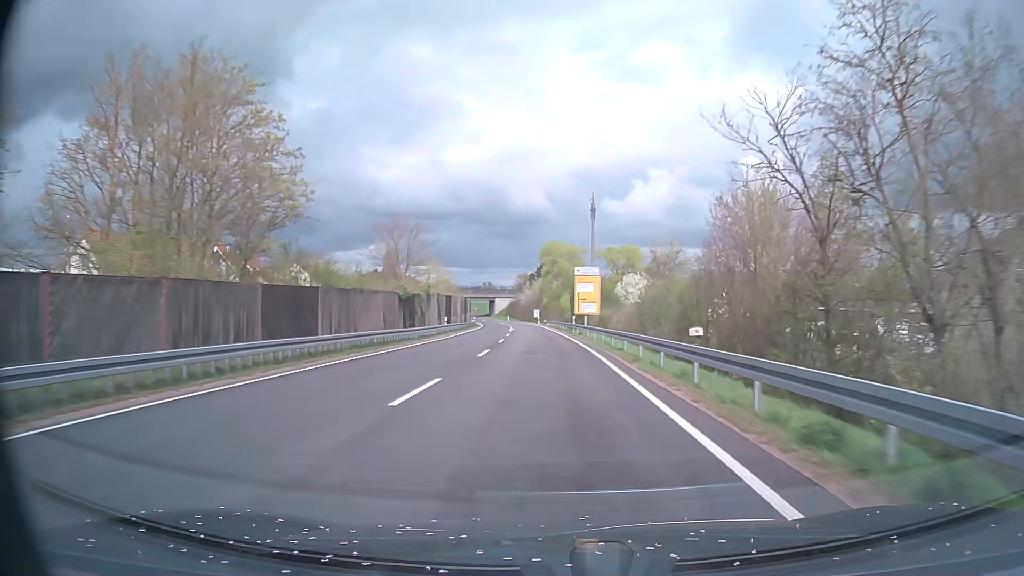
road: secondary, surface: asphalt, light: Day
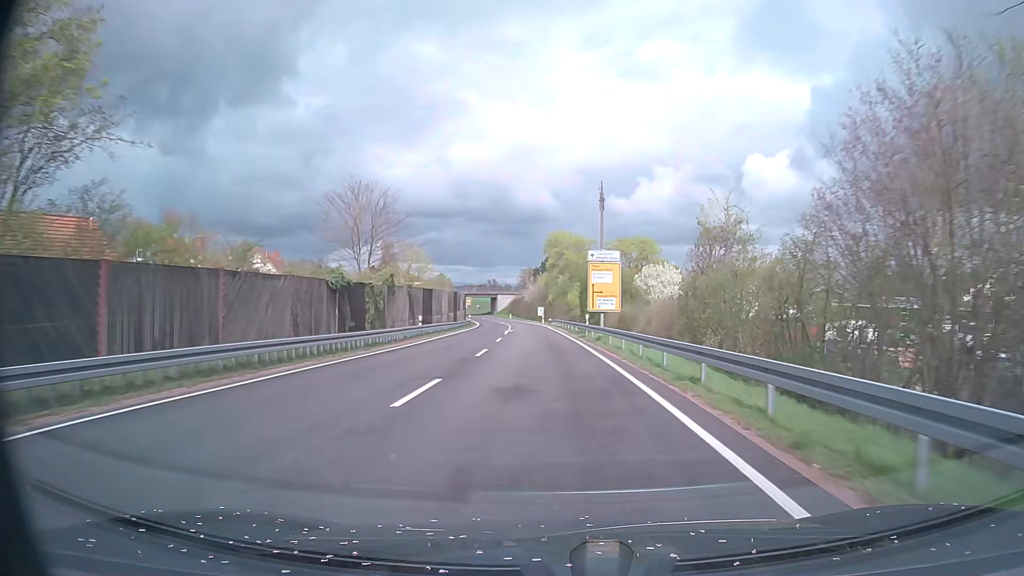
(0.0, +12.5) m; 0°
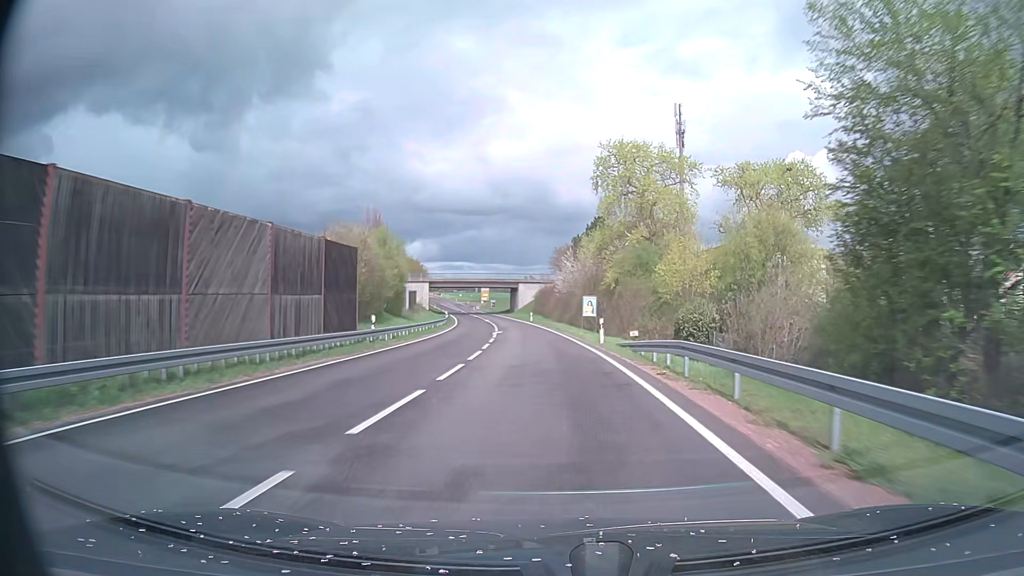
(-1.6, +62.3) m; -3°
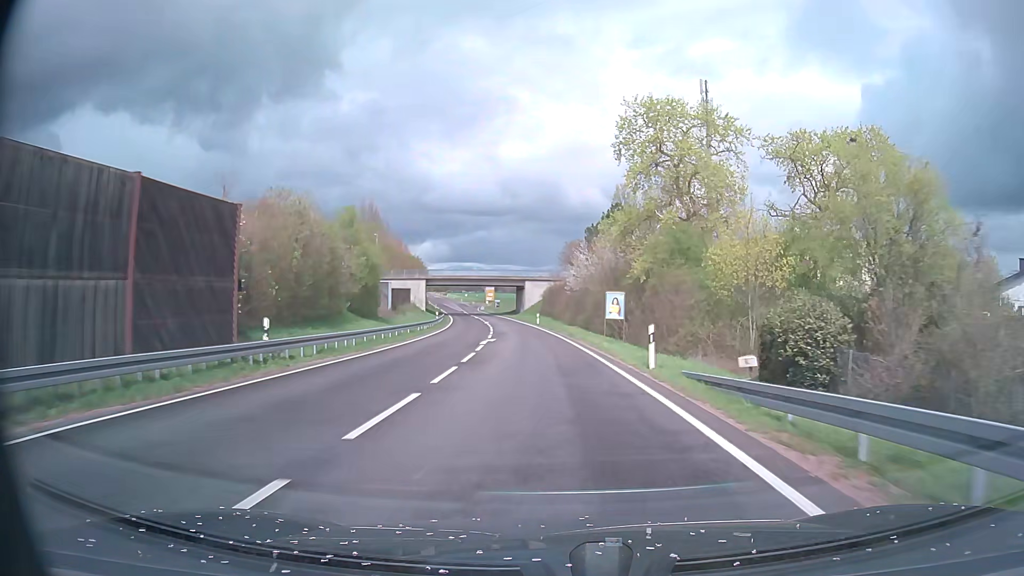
(-0.1, +12.3) m; -1°
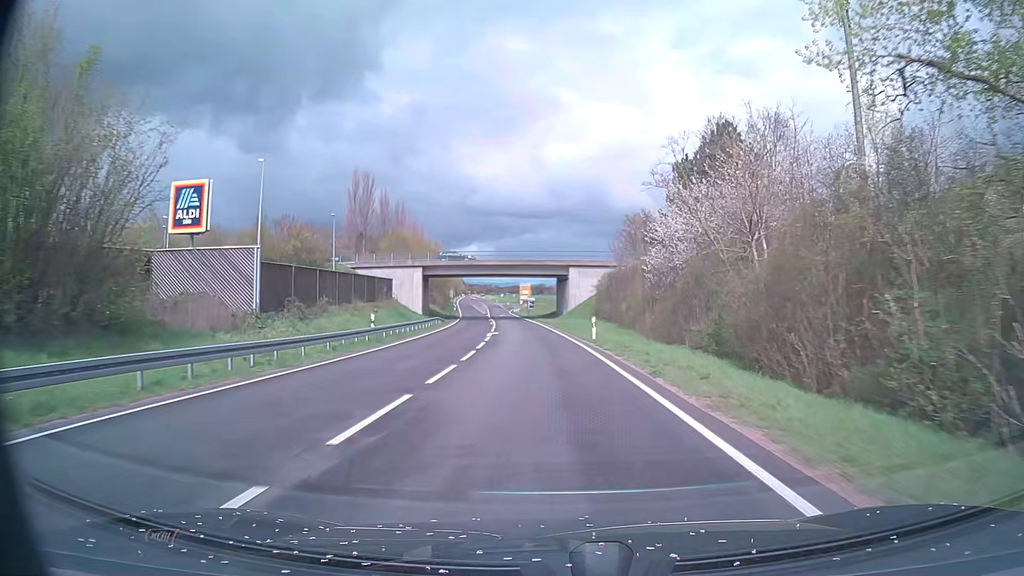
(-1.1, +36.3) m; -4°
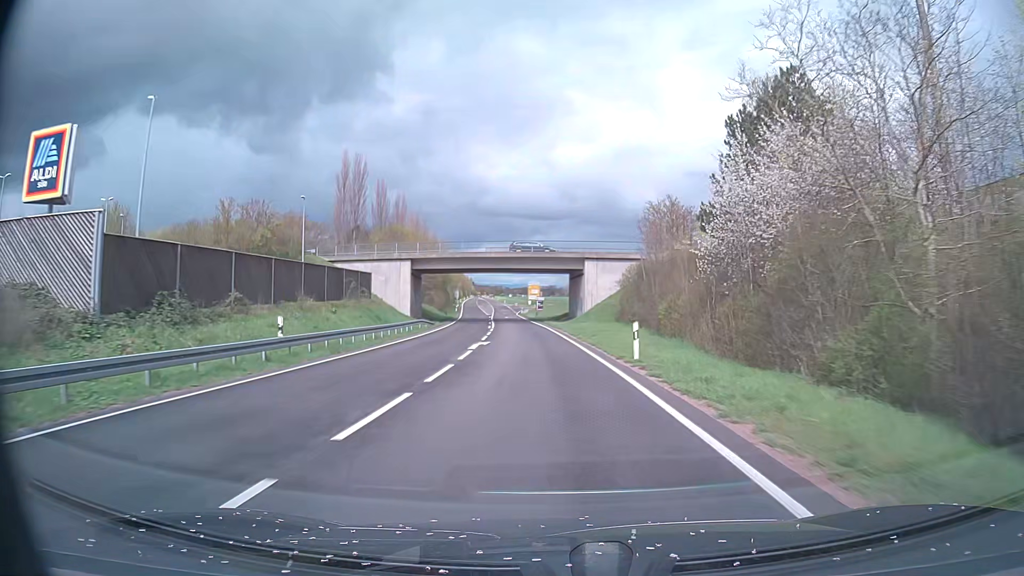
(-0.1, +11.8) m; -1°
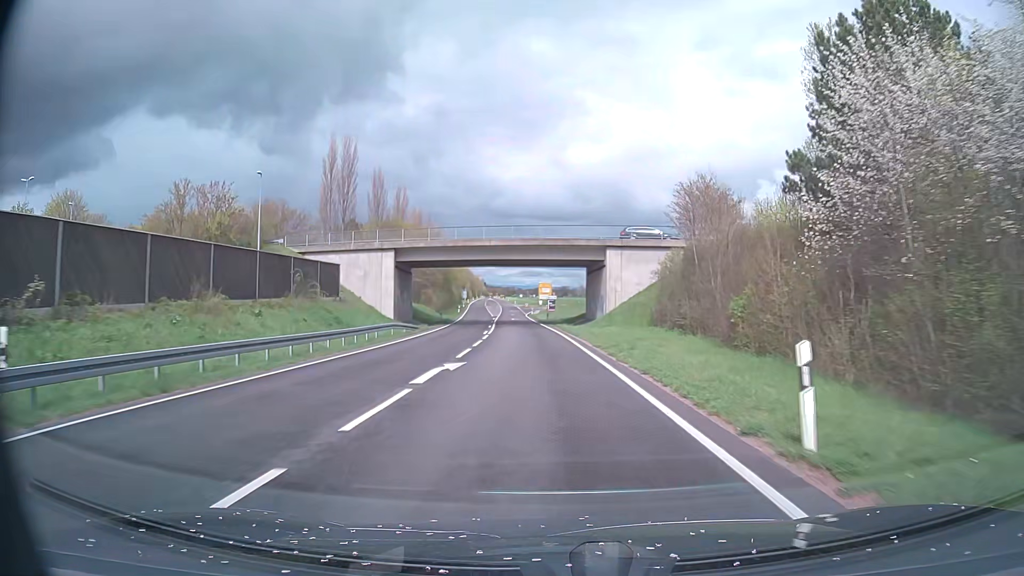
(-0.1, +11.6) m; -1°
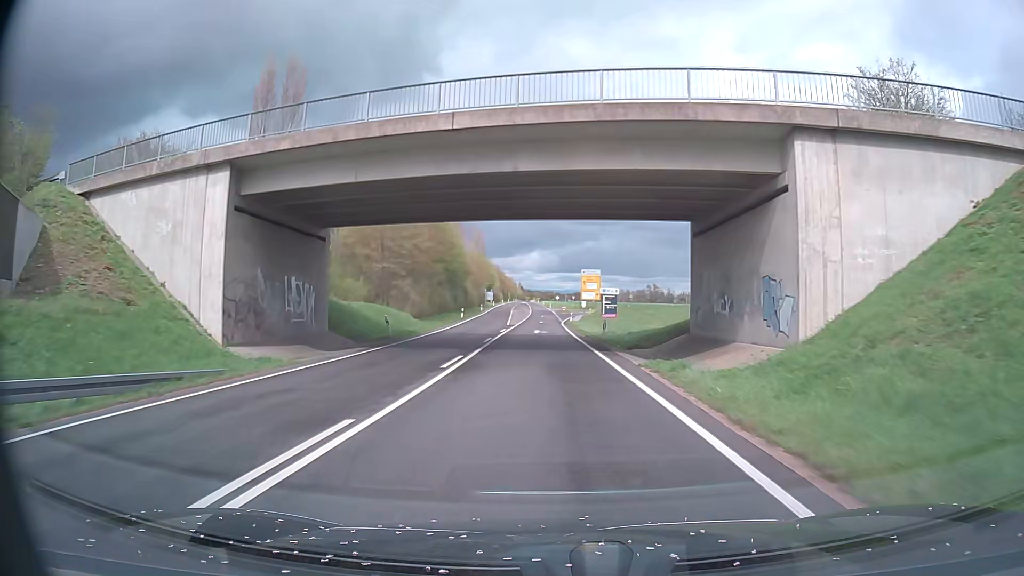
(-1.0, +33.4) m; -3°
(0, +10) (0, +20) (-1, +30) (-1, +40) (-1, +50) (-1, +60) (-1, +70) (-1, +80) (0, +90) (+1, +100) m
